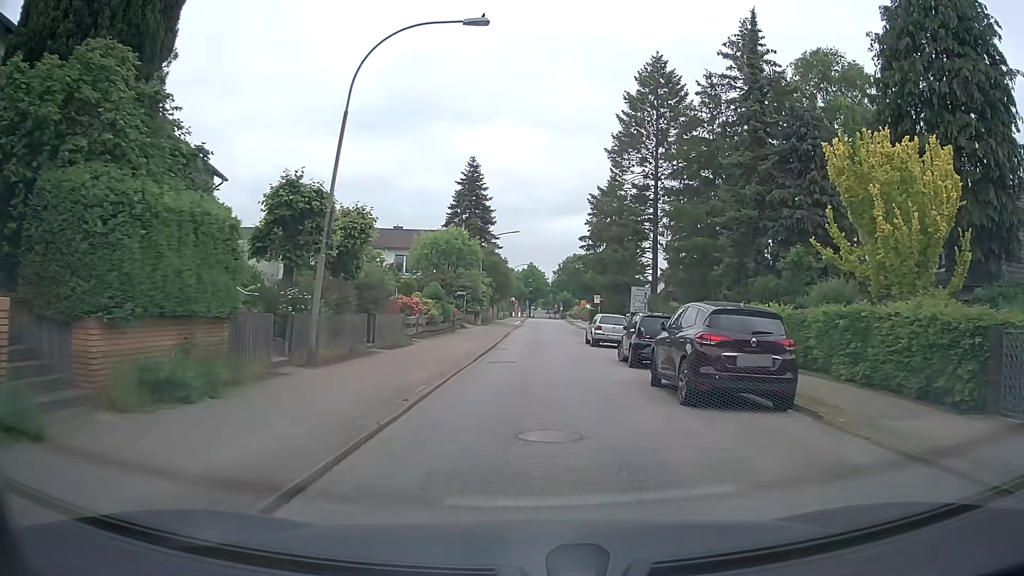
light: Day
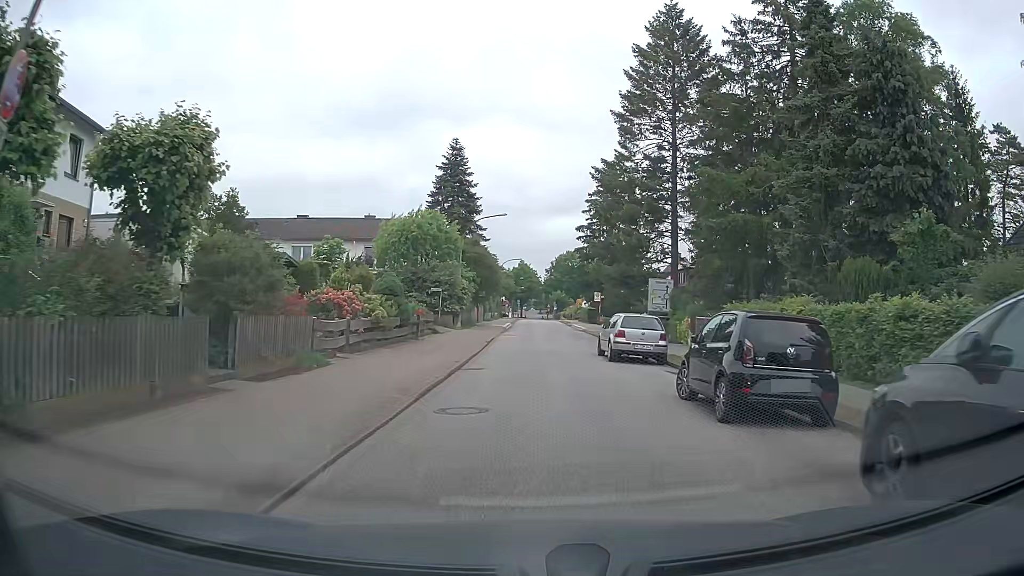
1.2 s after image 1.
(+0.1, +9.3) m; 0°
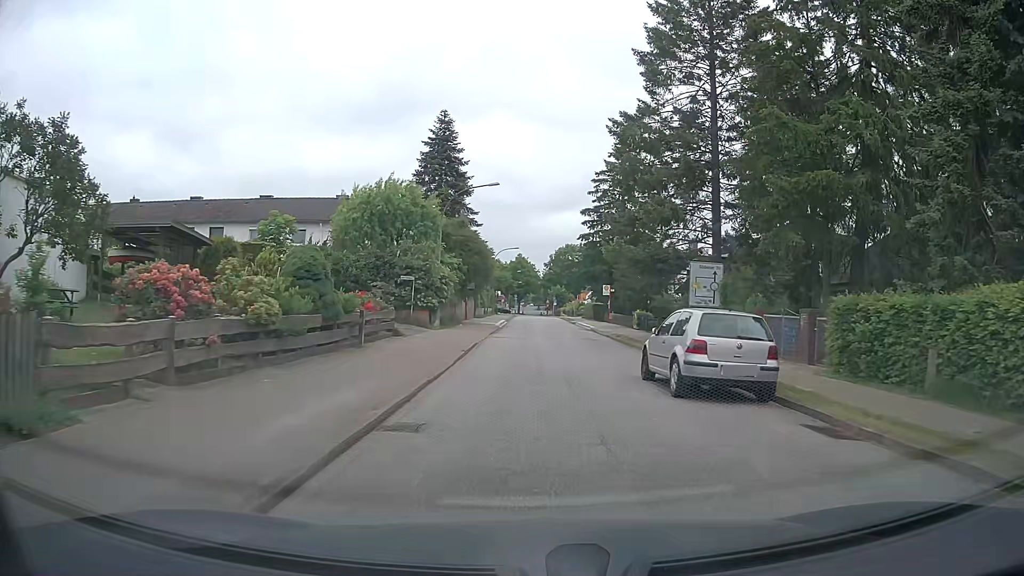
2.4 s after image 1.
(0.0, +9.2) m; 0°
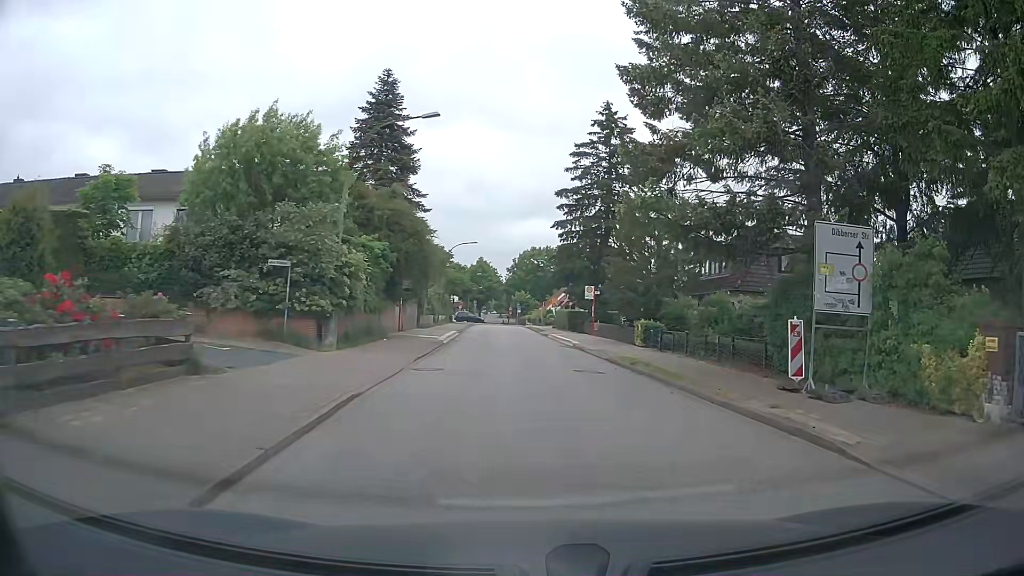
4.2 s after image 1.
(+0.2, +13.4) m; +3°
